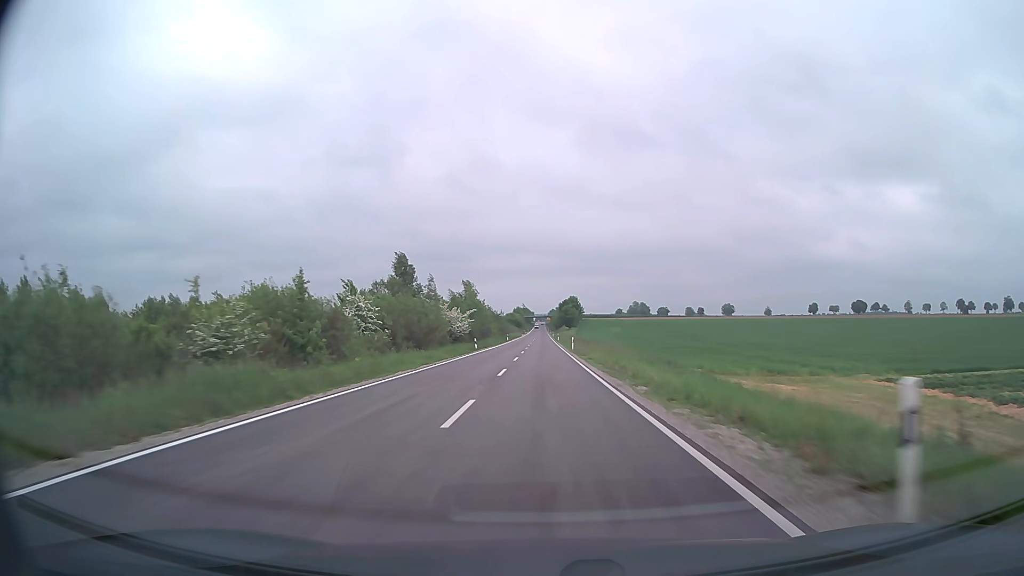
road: secondary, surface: asphalt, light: Day
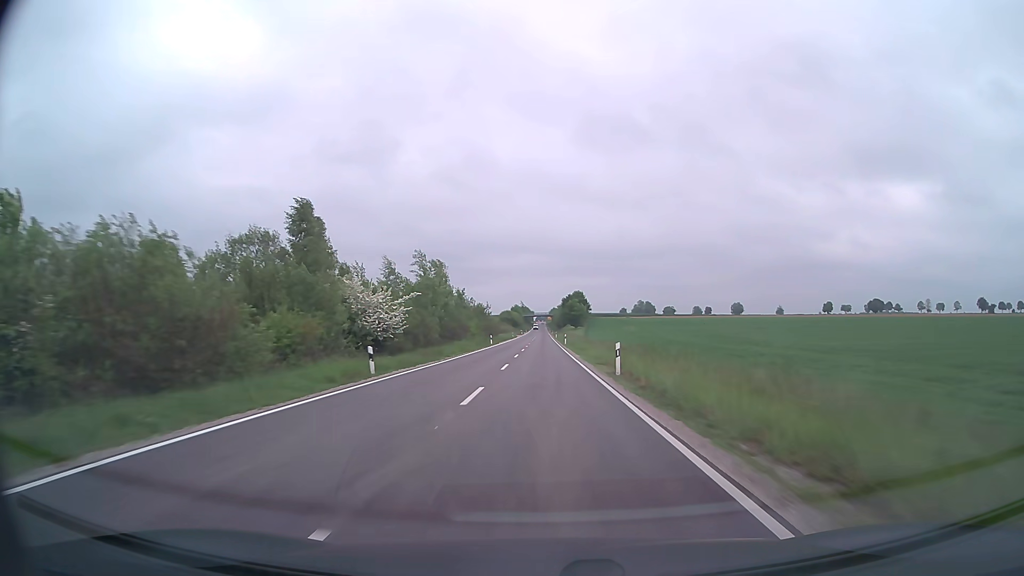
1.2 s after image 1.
(0.0, +33.3) m; 0°
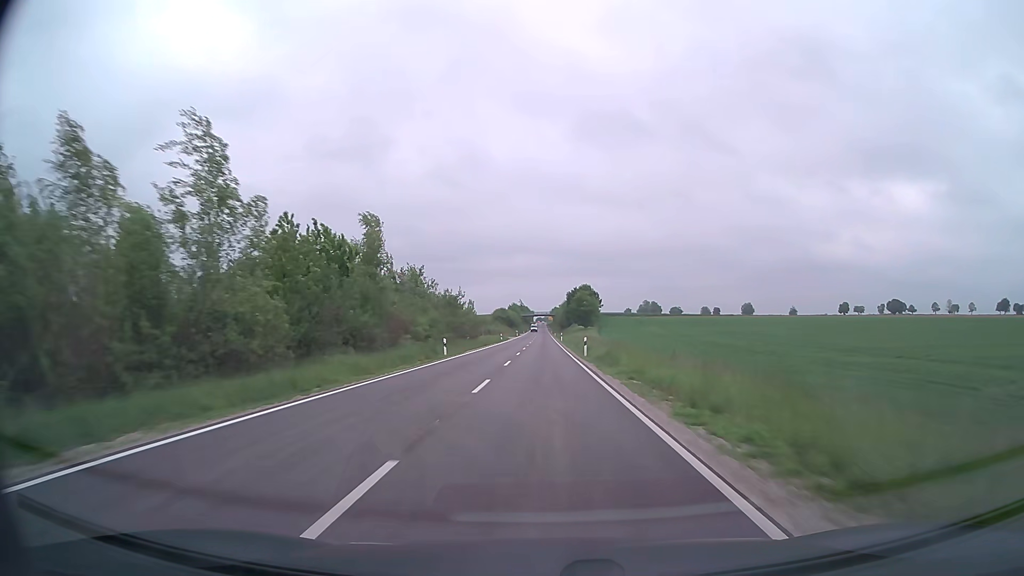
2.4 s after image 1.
(0.0, +33.7) m; 0°
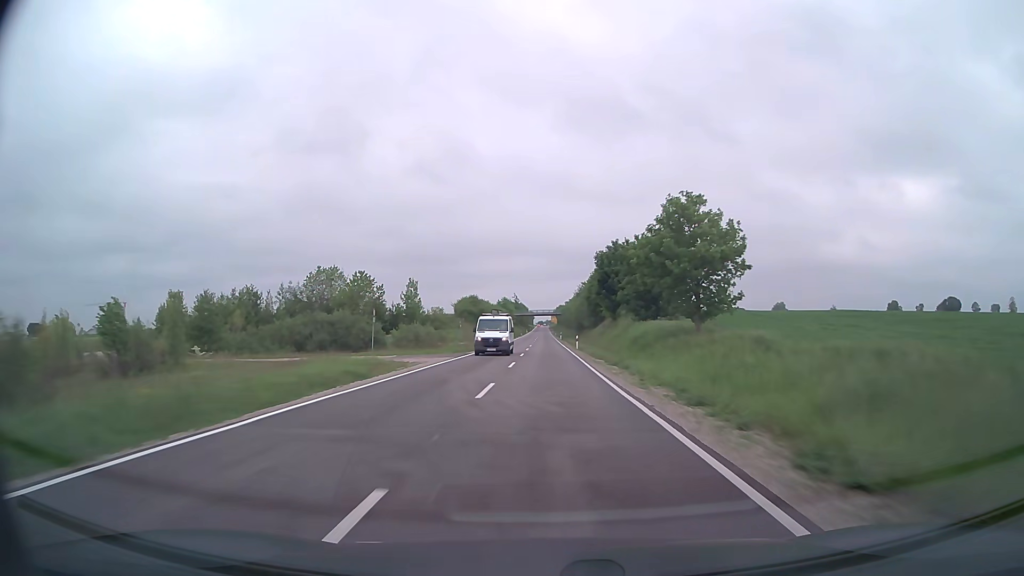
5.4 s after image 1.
(-0.2, +85.6) m; 0°
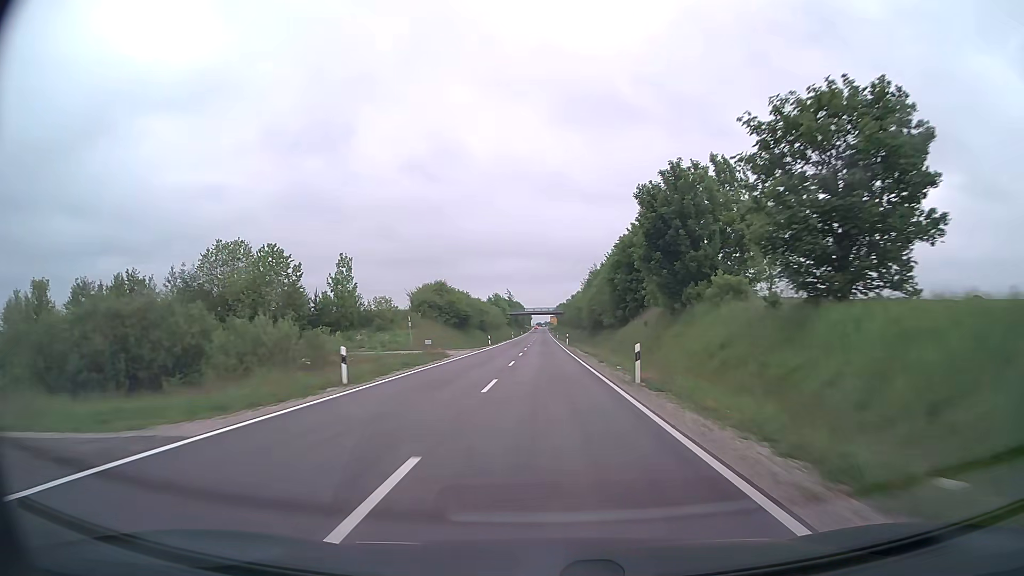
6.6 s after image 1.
(+0.1, +34.7) m; 0°
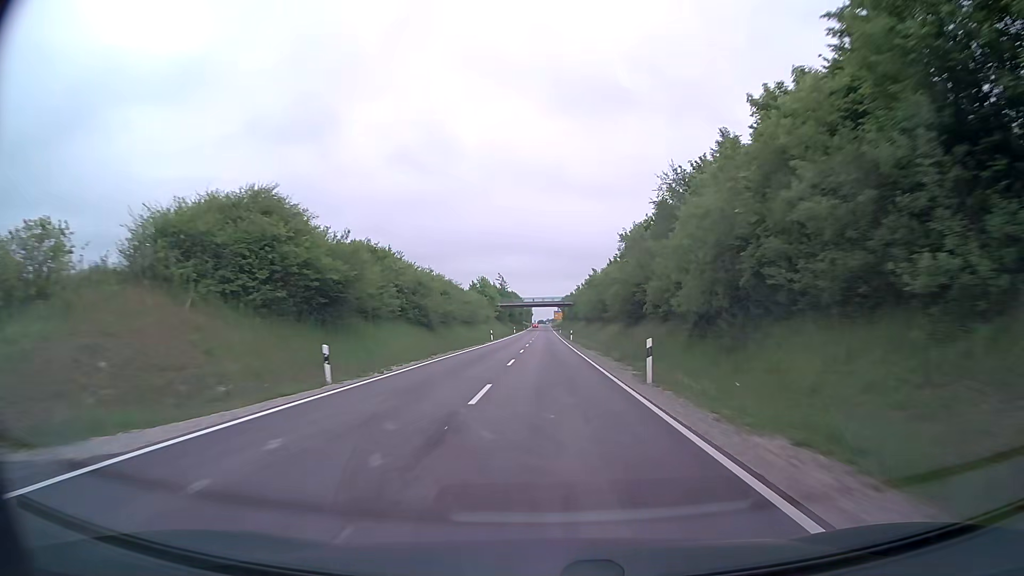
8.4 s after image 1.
(-0.3, +51.4) m; 0°
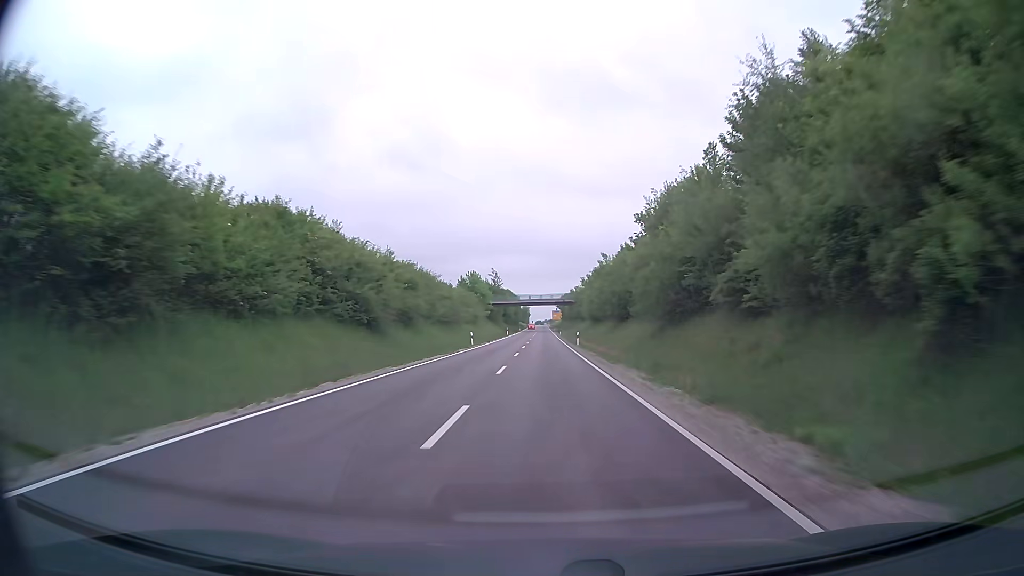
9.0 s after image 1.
(+0.1, +16.3) m; 0°
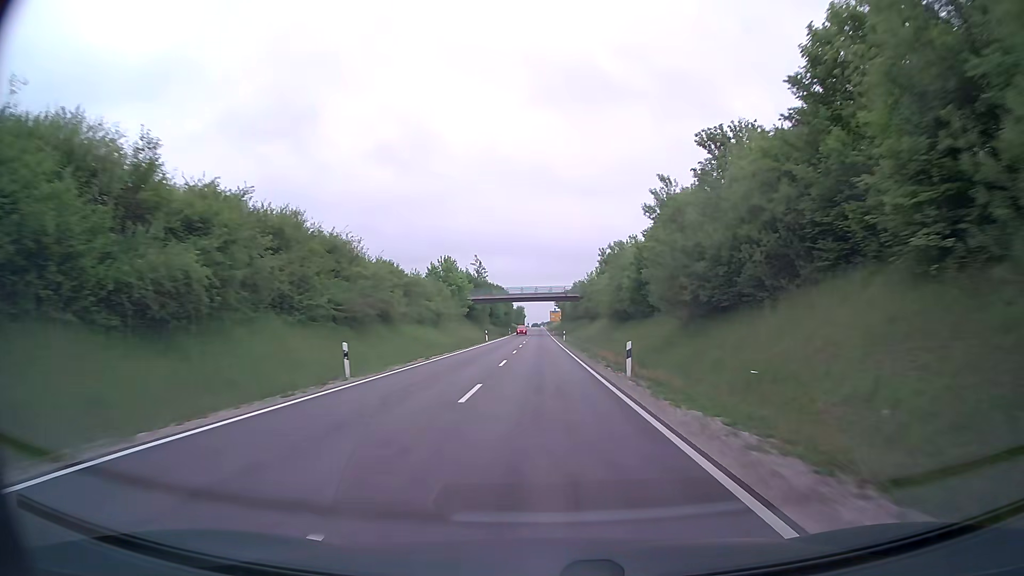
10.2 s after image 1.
(+0.1, +31.1) m; +1°
(0, +10) (0, +20) (0, +30) (0, +40) (0, +50) (0, +60) (-1, +70) (-1, +80) (-1, +90) (-1, +100) m
